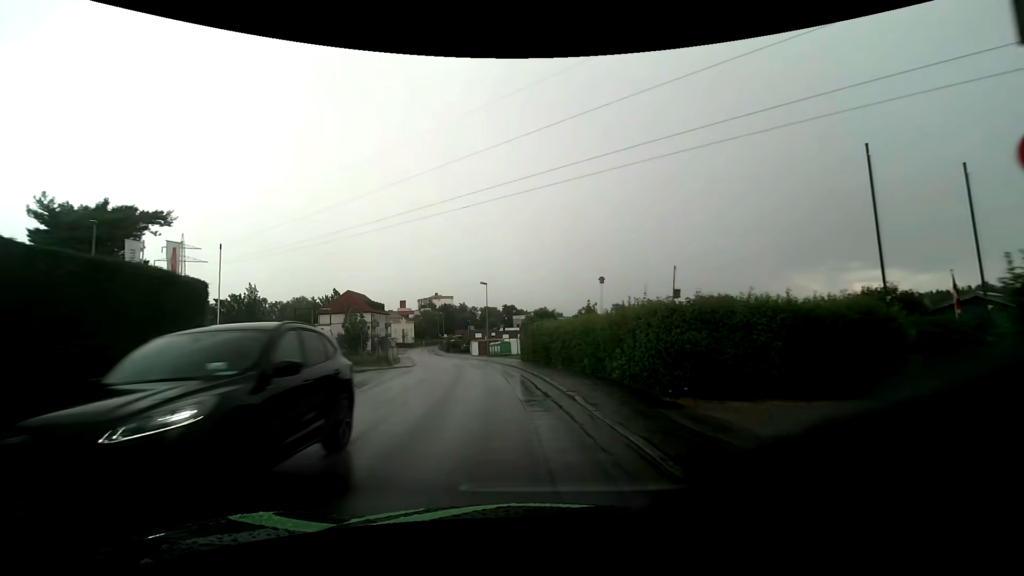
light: Day
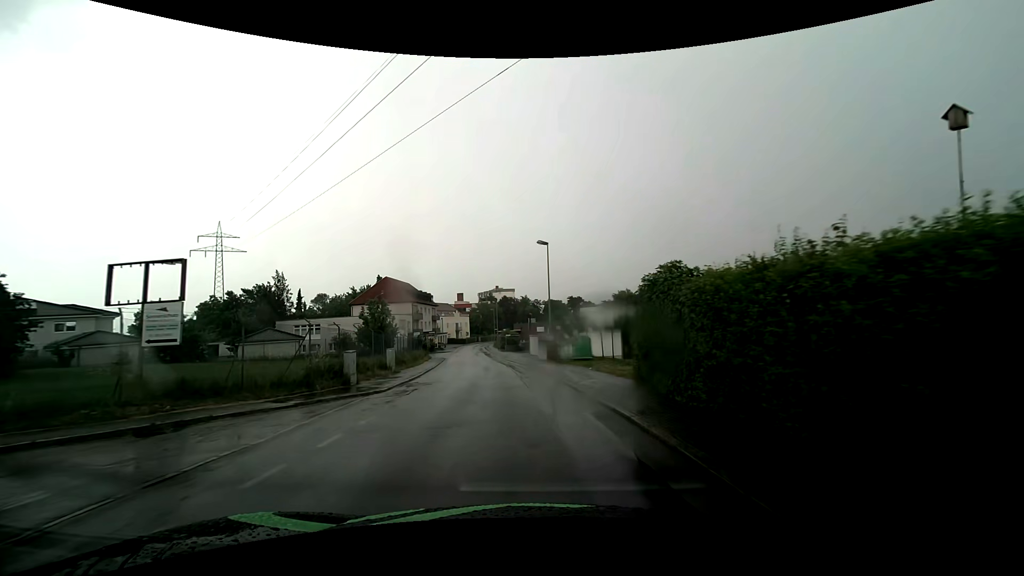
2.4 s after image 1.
(-1.5, +21.2) m; -8°
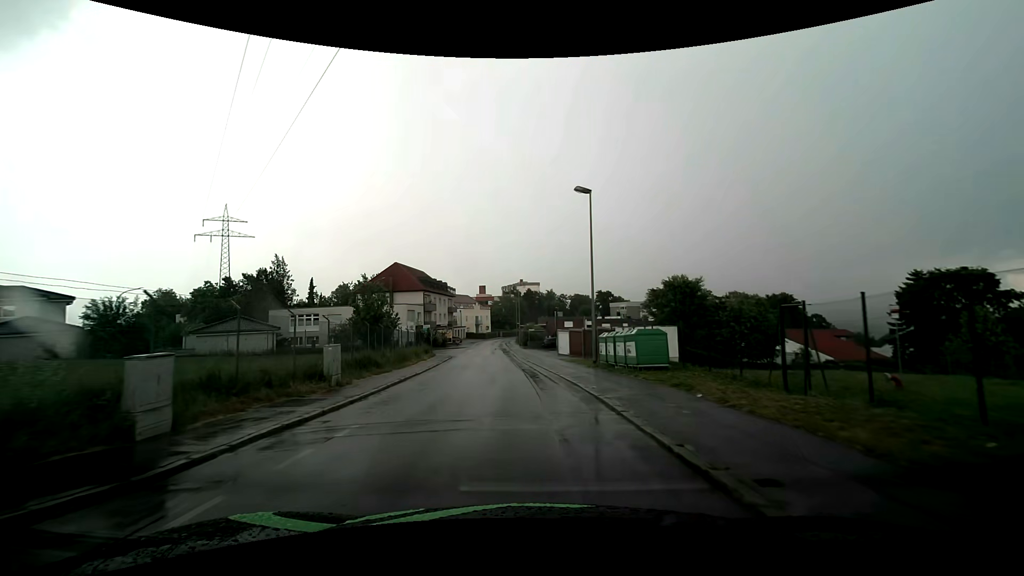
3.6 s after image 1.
(-0.3, +11.5) m; -3°
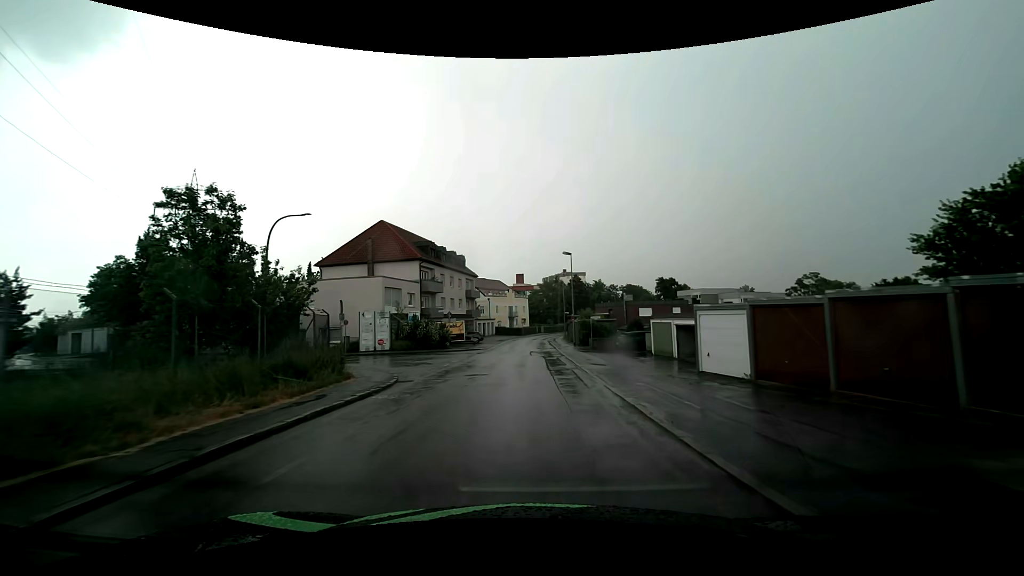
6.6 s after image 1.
(-1.5, +30.9) m; -4°
(0, +10) (0, +20) (0, +30) (0, +40) (0, +50) (0, +60) (+1, +70) (+2, +80) (+4, +90) (+7, +99) m
